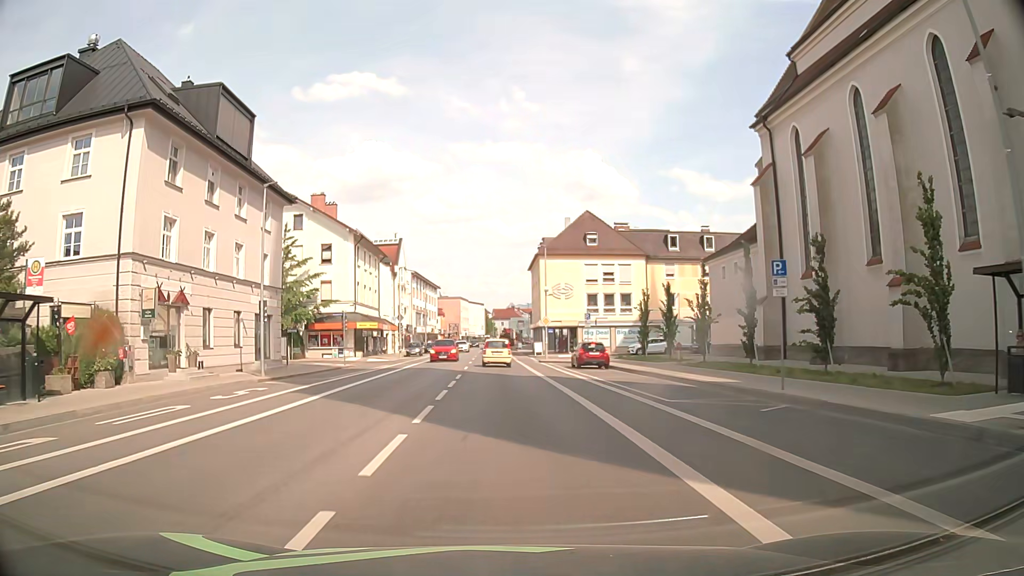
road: secondary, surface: asphalt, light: Day
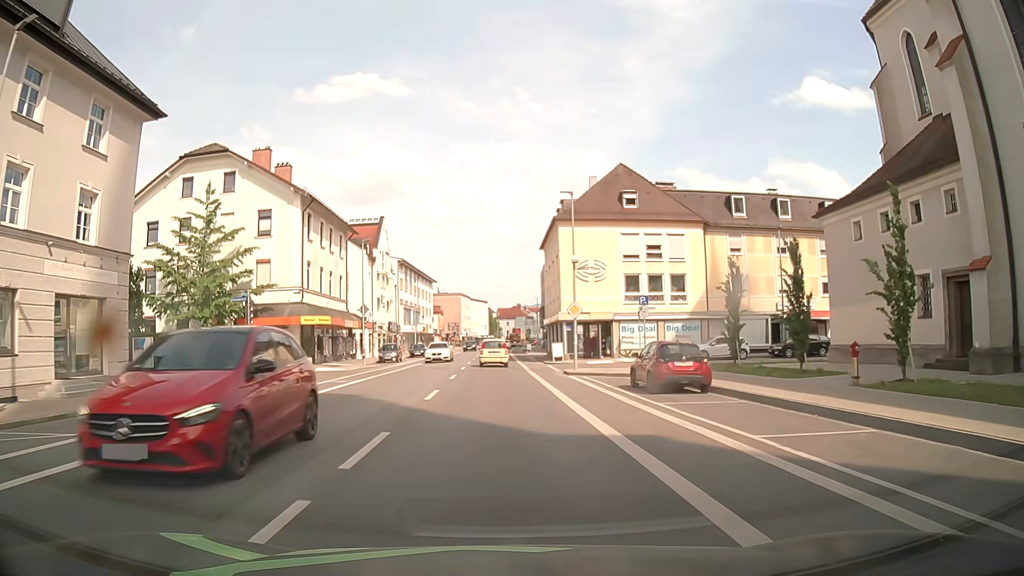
(-0.2, +17.7) m; -1°
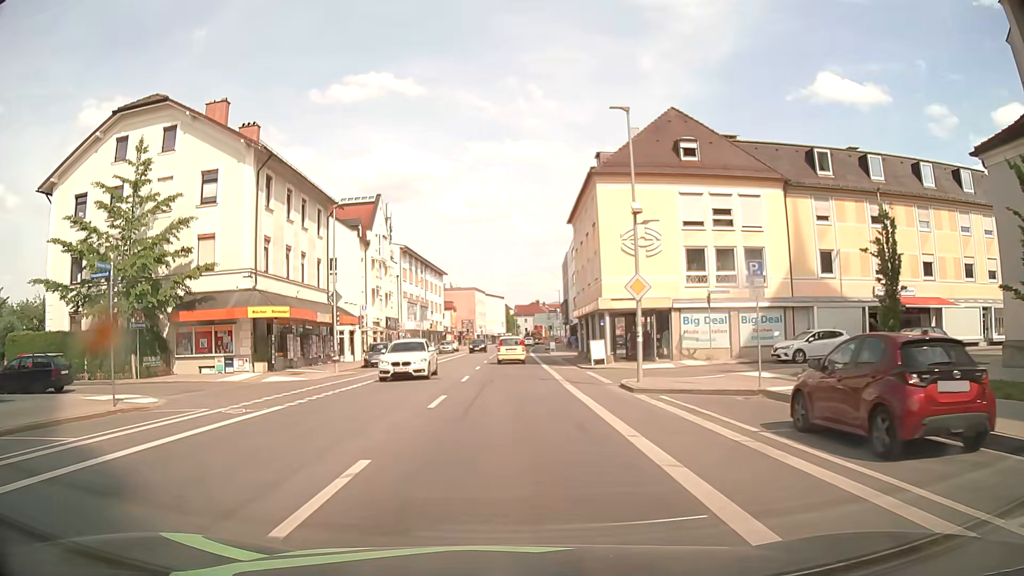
(-0.1, +11.5) m; -1°
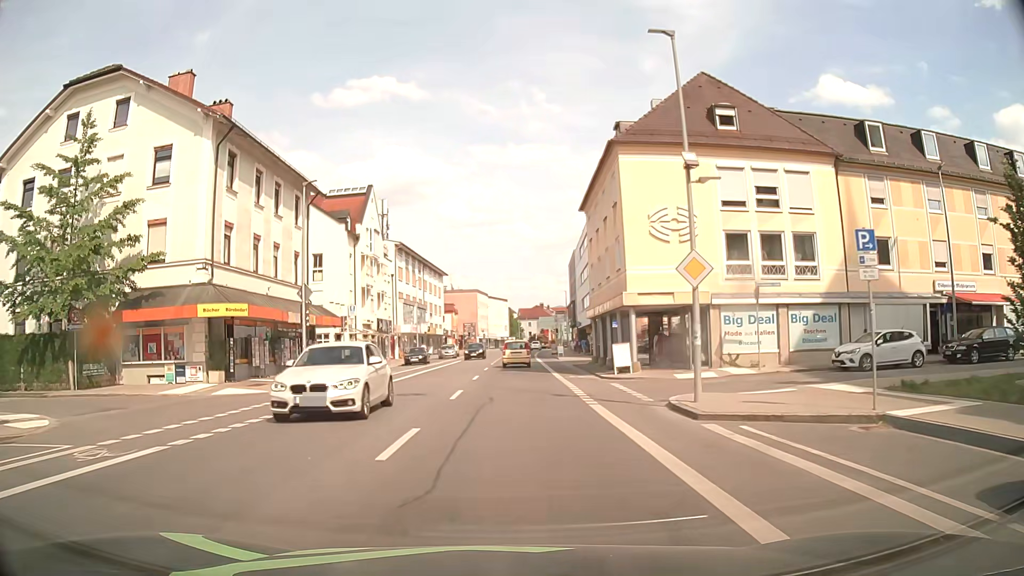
(0.0, +5.8) m; -1°
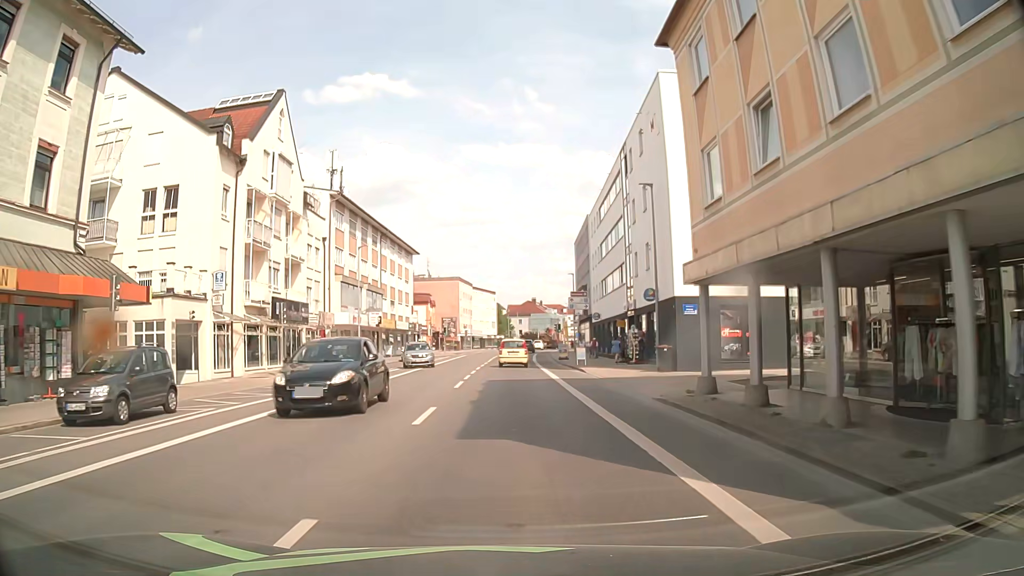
(+0.1, +23.8) m; +1°
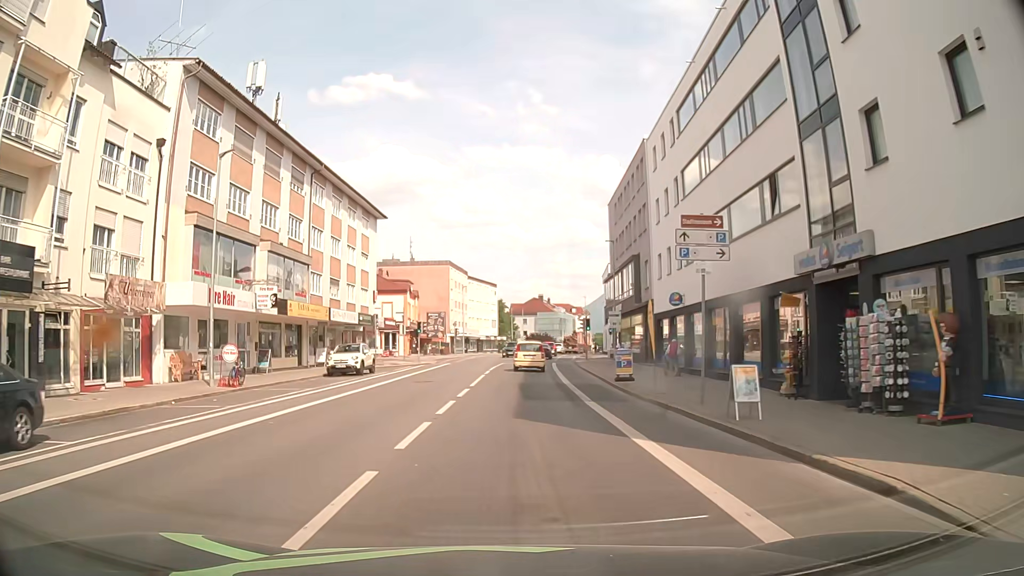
(-0.4, +24.9) m; 0°
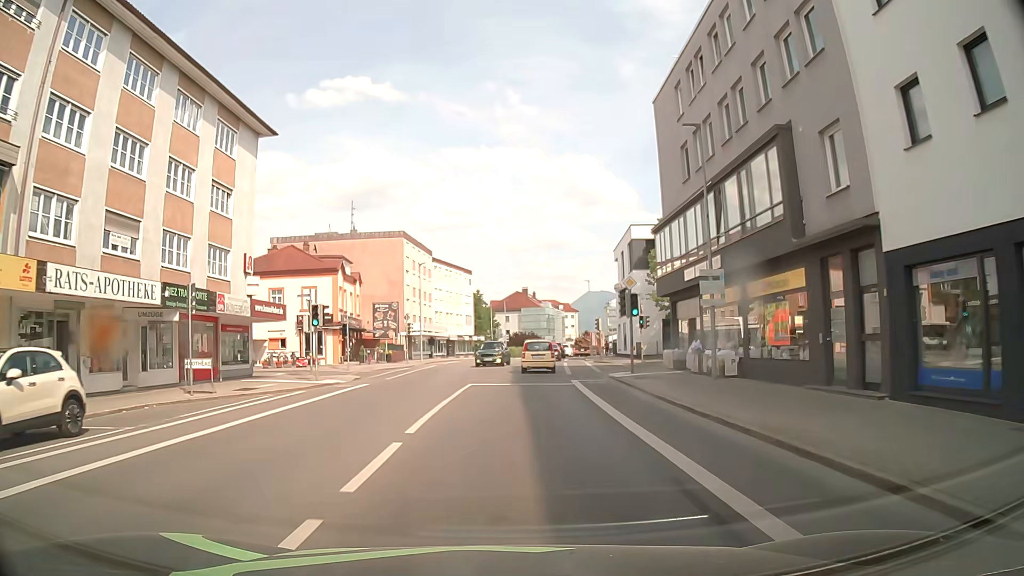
(+0.3, +25.0) m; +2°
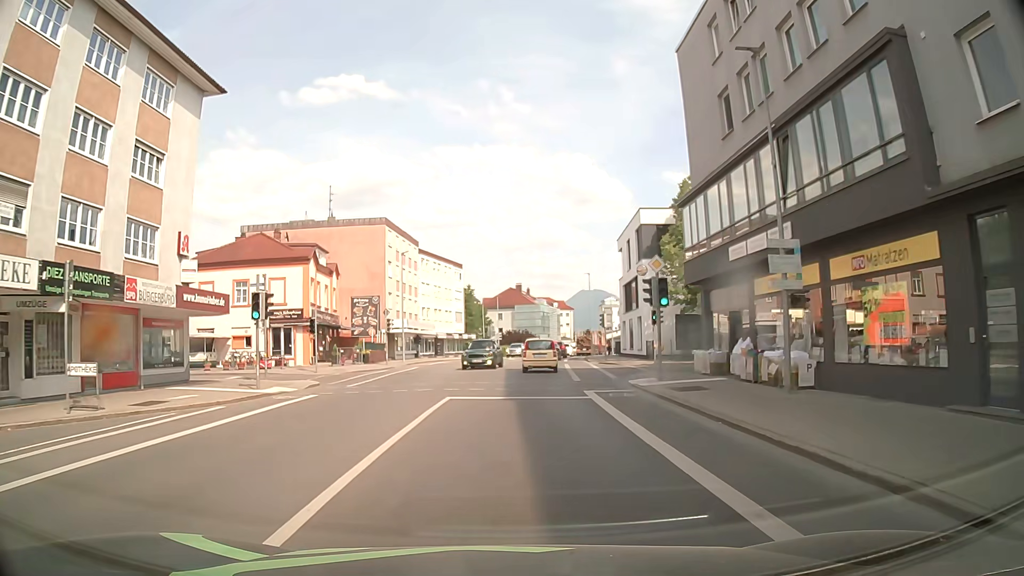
(0.0, +6.2) m; 0°
(0, +10) (0, +20) (+1, +30) (+1, +40) (+2, +50) (+3, +60) (+4, +70) (+6, +80) (+9, +89) (+11, +99) m
